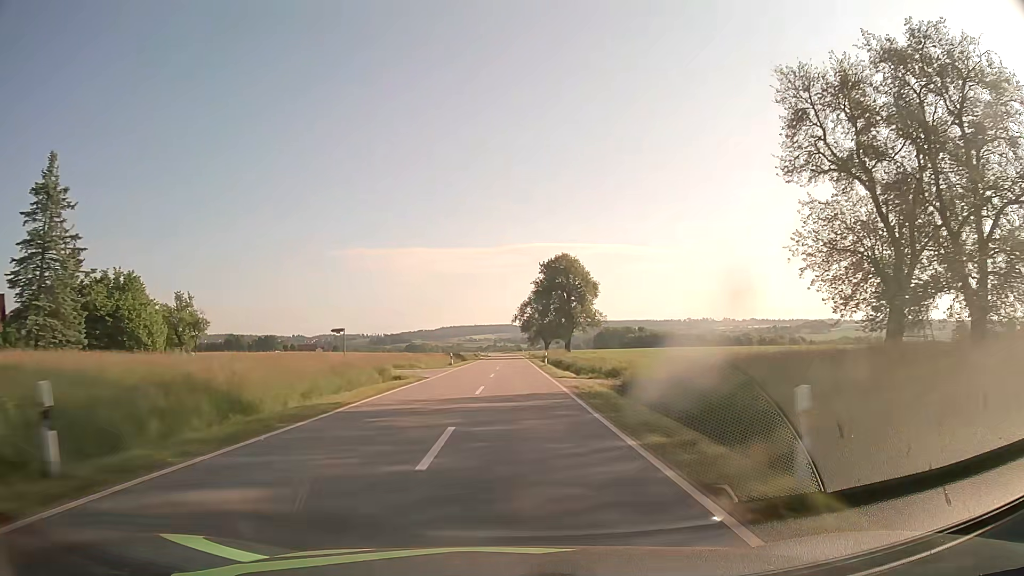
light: Day
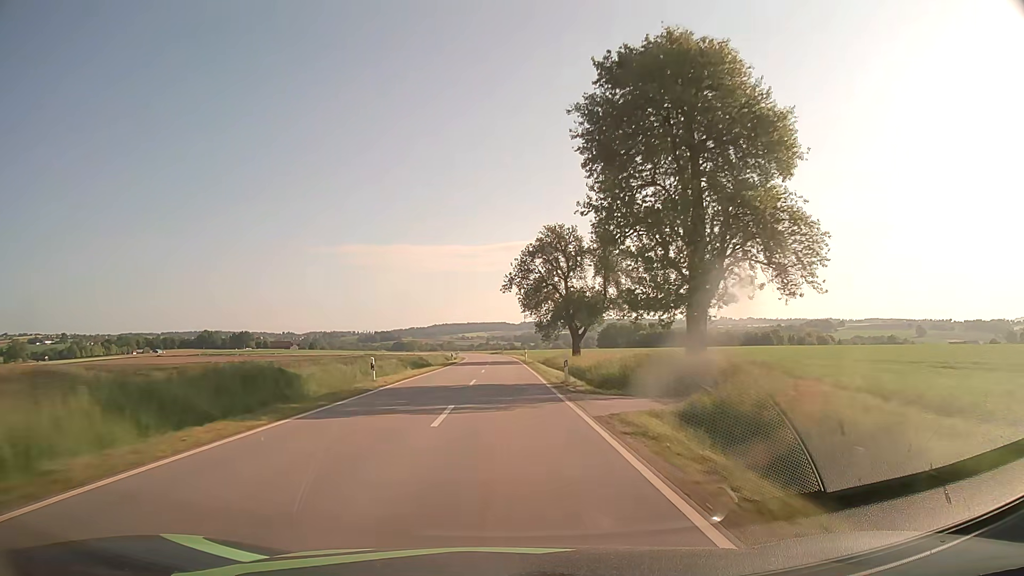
(+0.9, +69.6) m; +1°
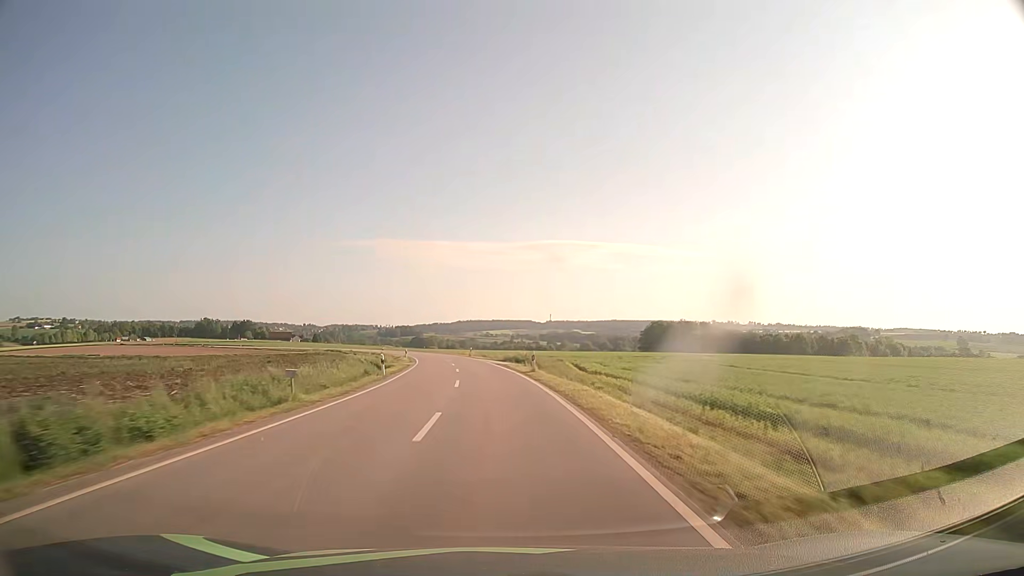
(-0.6, +75.1) m; -2°
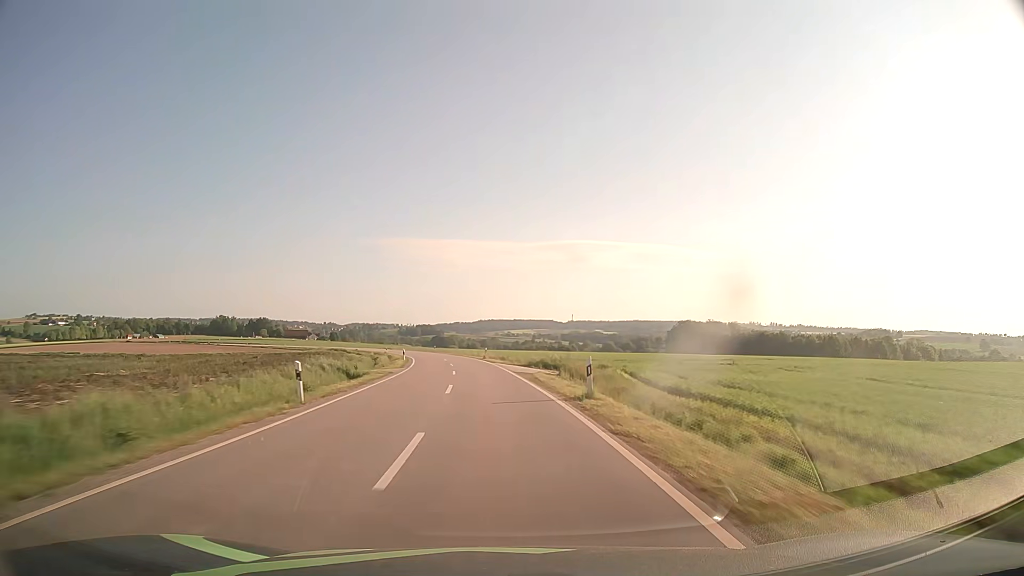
(-0.2, +15.4) m; -2°
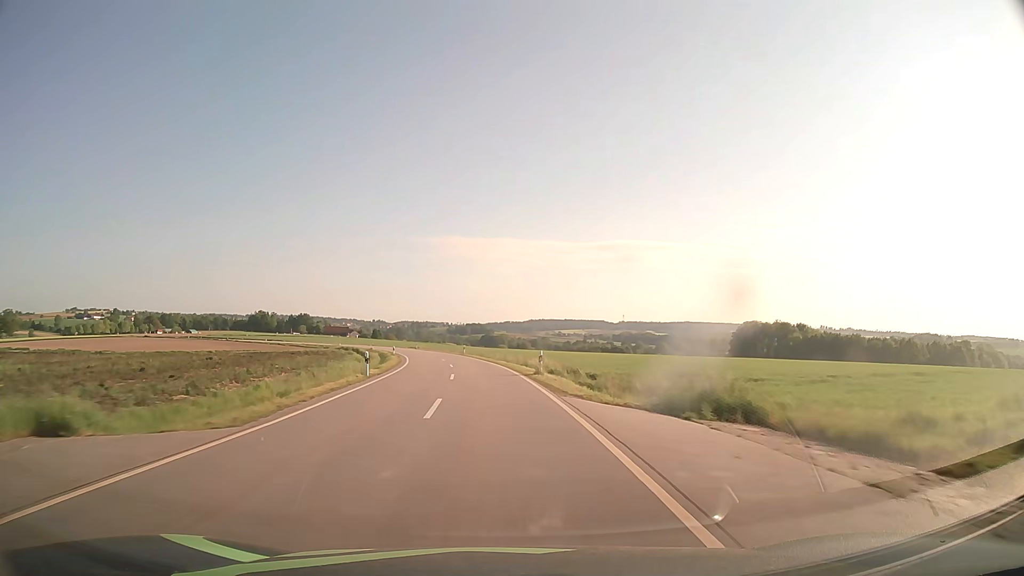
(-1.1, +30.9) m; -4°
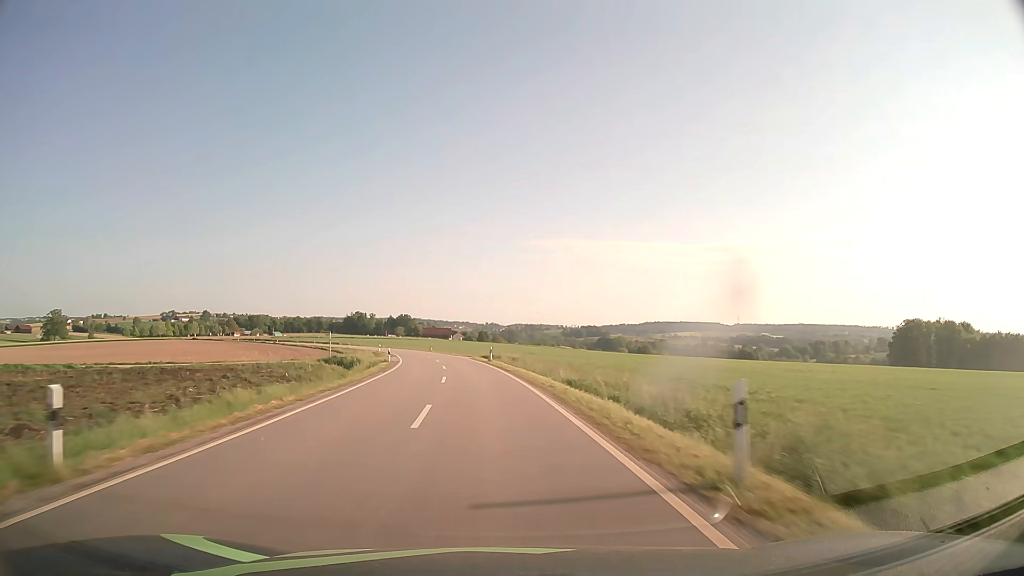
(-5.4, +62.0) m; -10°
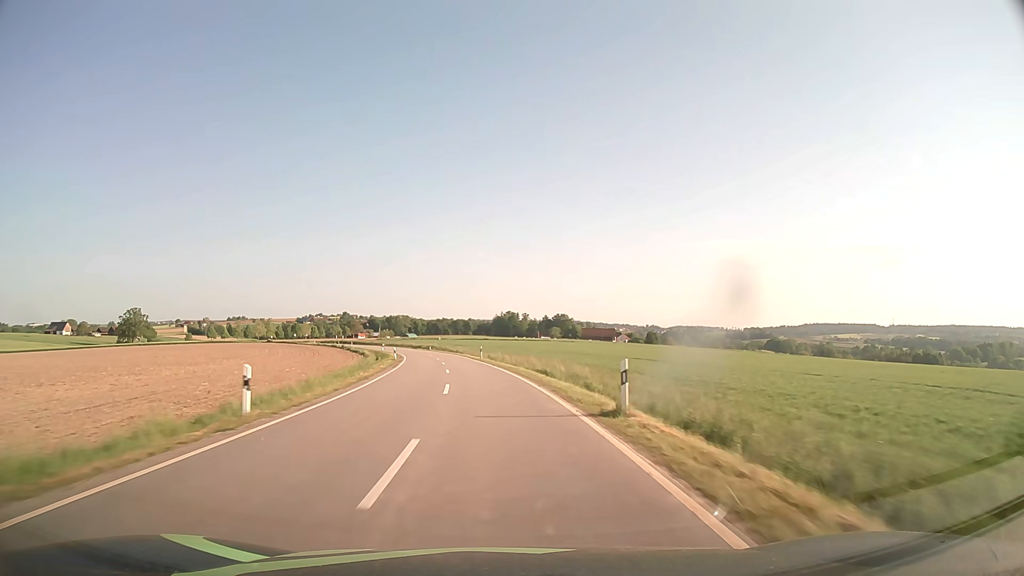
(-9.3, +77.8) m; -13°
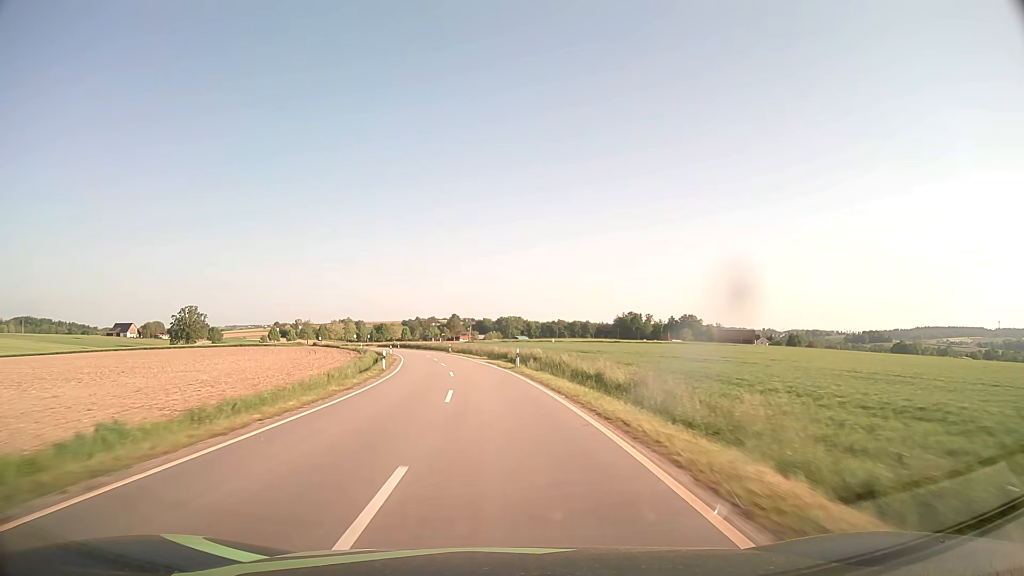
(-5.7, +62.8) m; -10°
(0, +10) (-1, +20) (-1, +30) (-2, +40) (-4, +50) (-5, +60) (-7, +69) (-9, +79) (-12, +89) (-14, +99) m
